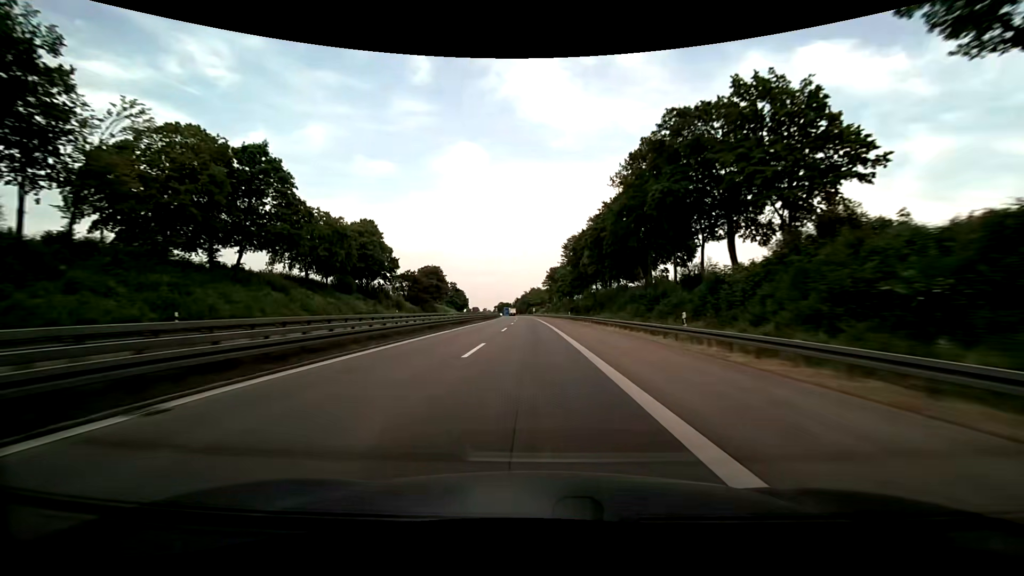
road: motorway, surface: asphalt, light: Day
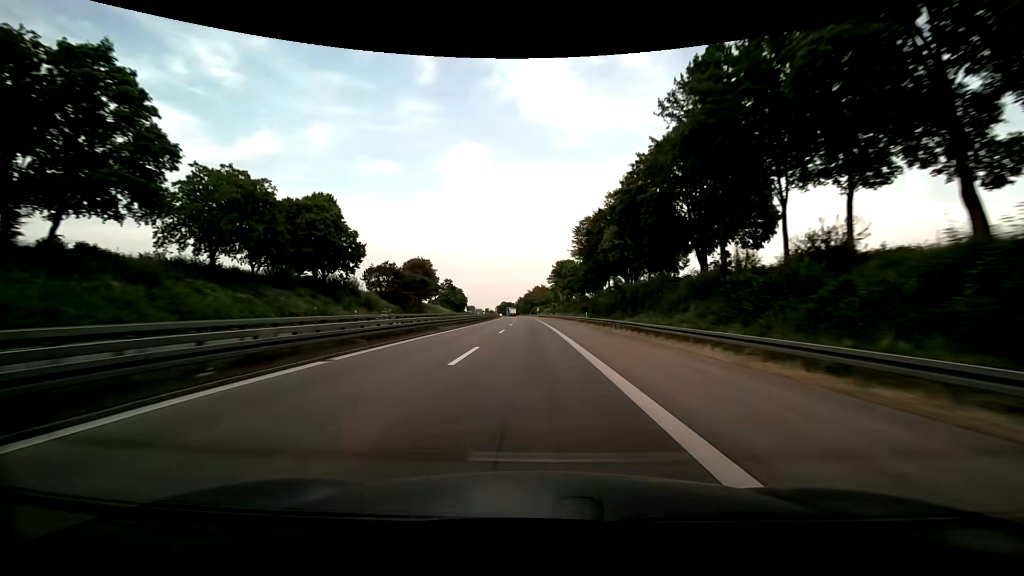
(0.0, +20.5) m; 0°
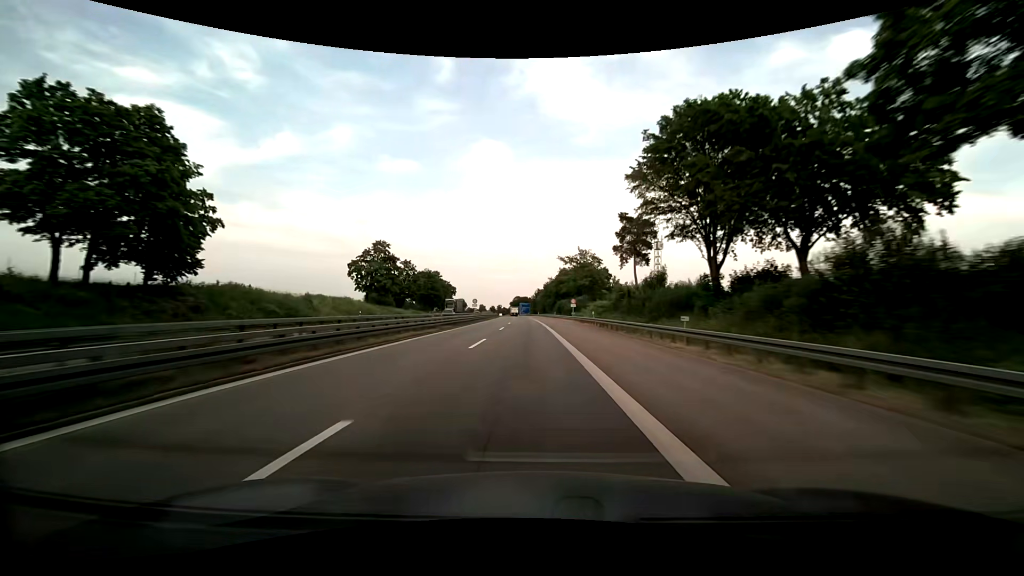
(-2.1, +102.1) m; -2°
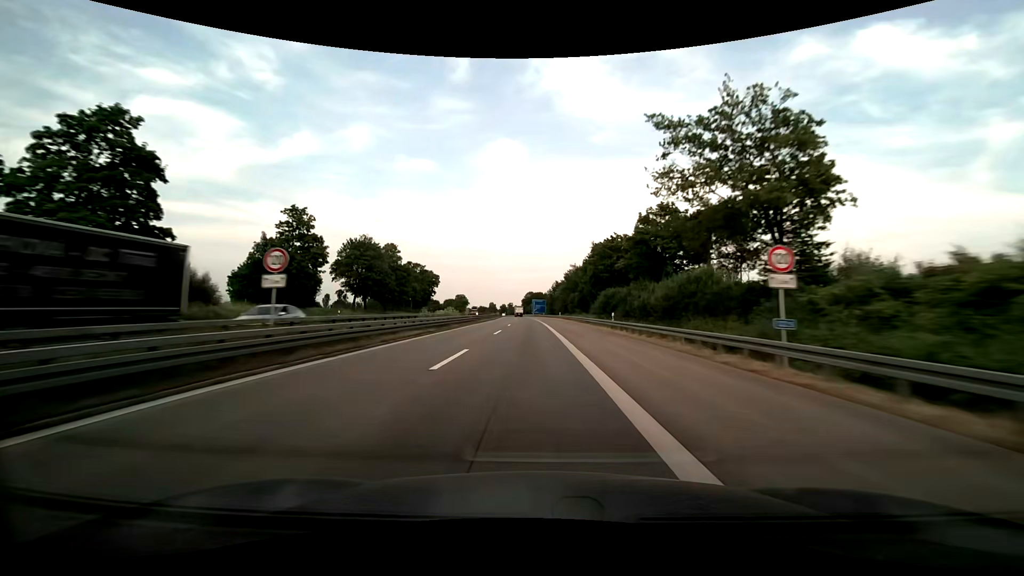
(-1.1, +61.1) m; -2°
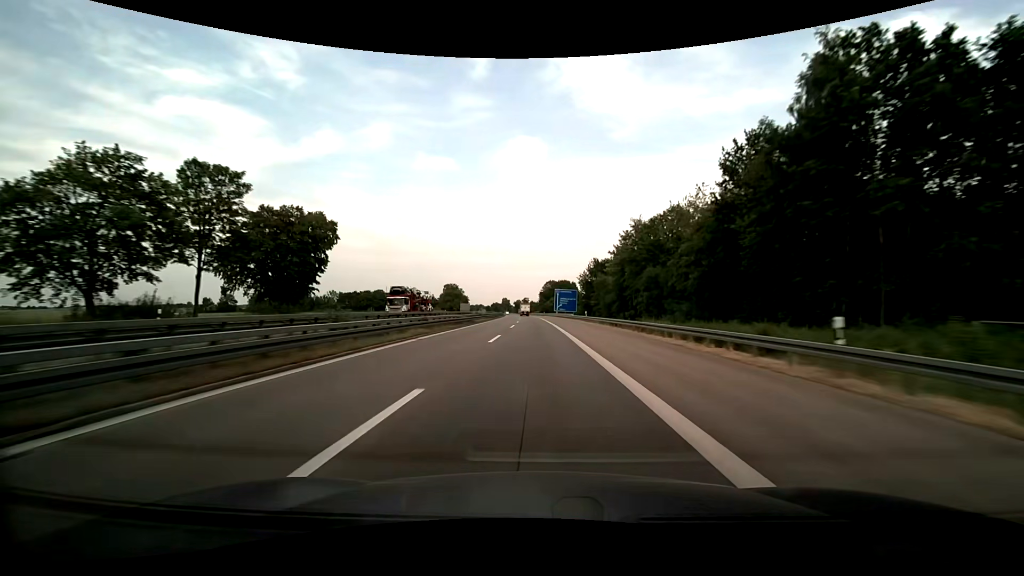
(-1.4, +81.3) m; -2°
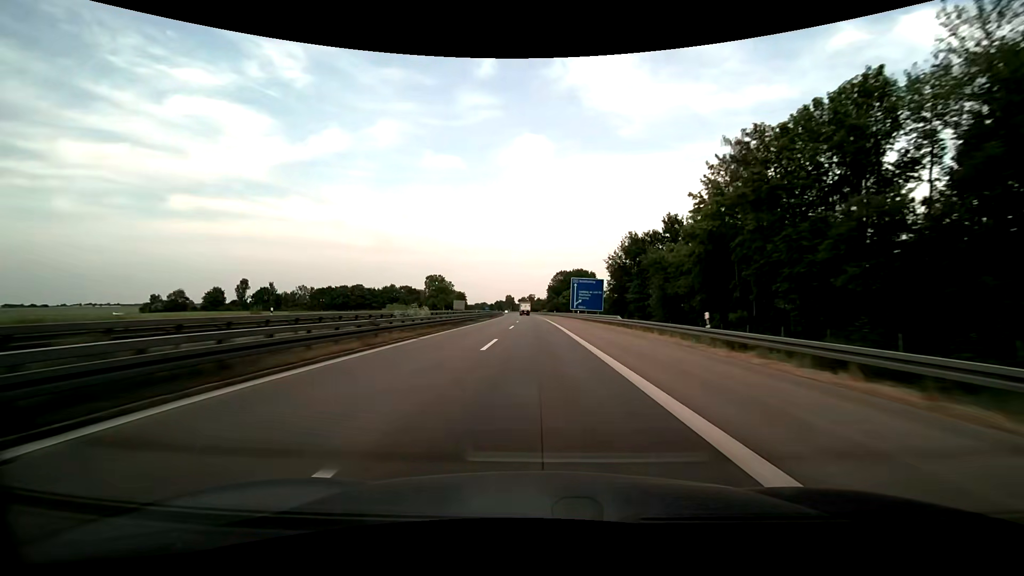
(-0.3, +40.1) m; -1°
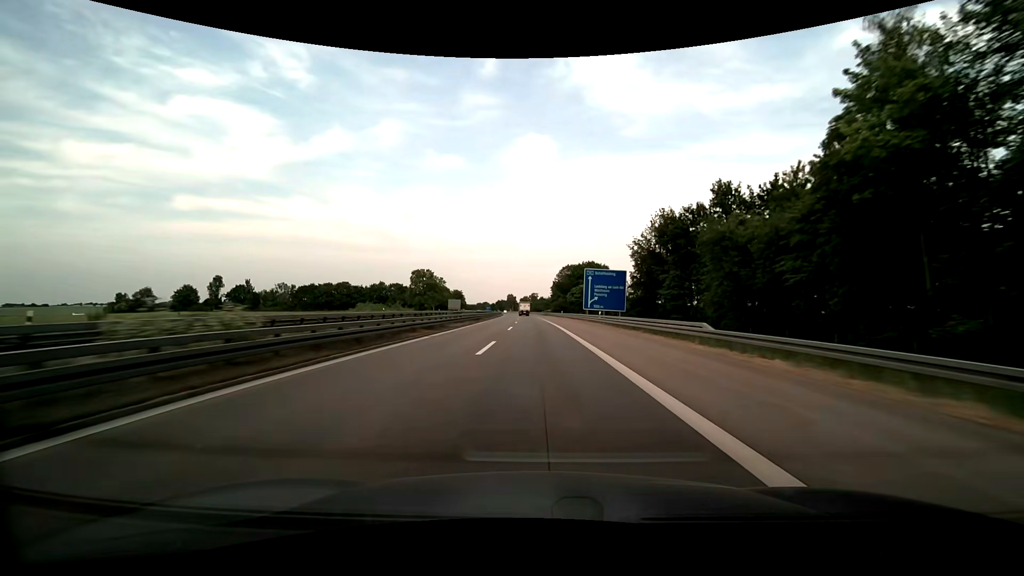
(-0.1, +19.8) m; 0°
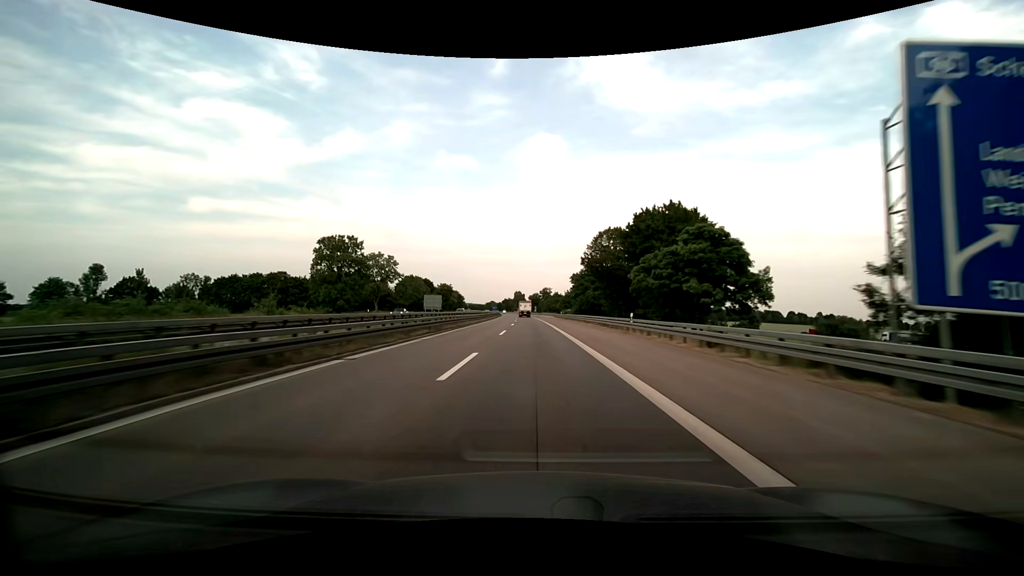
(-0.9, +59.0) m; -2°
(0, +10) (0, +20) (0, +30) (0, +40) (0, +50) (-1, +60) (-1, +70) (-1, +80) (-2, +90) (-2, +100) m
